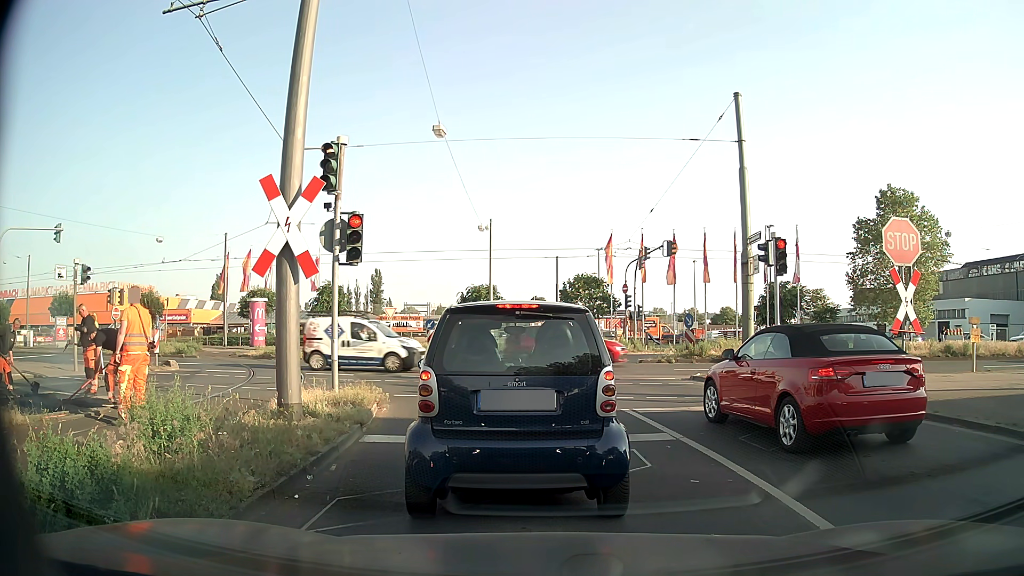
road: secondary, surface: asphalt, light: Day
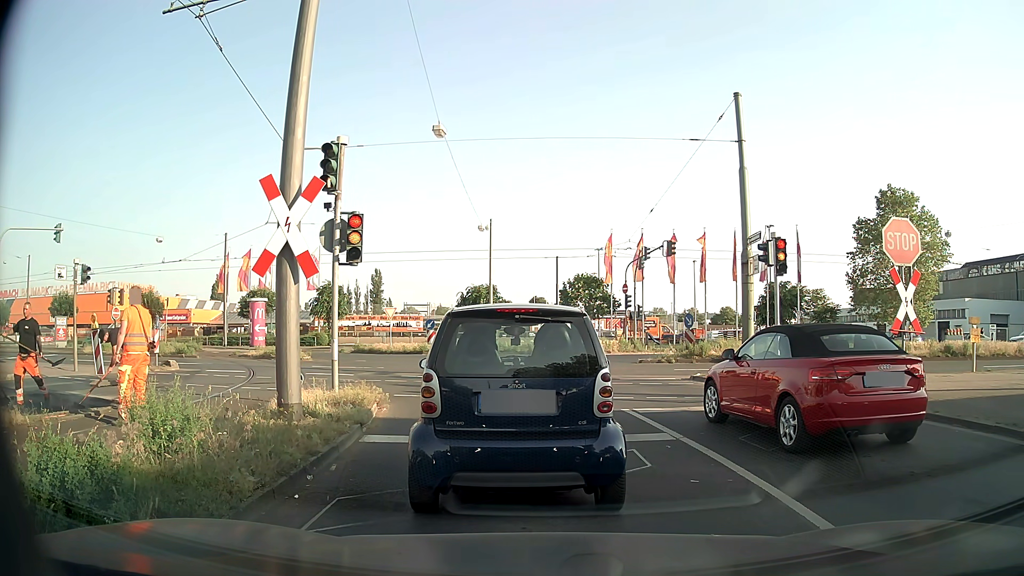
(0.0, 0.0) m; 0°
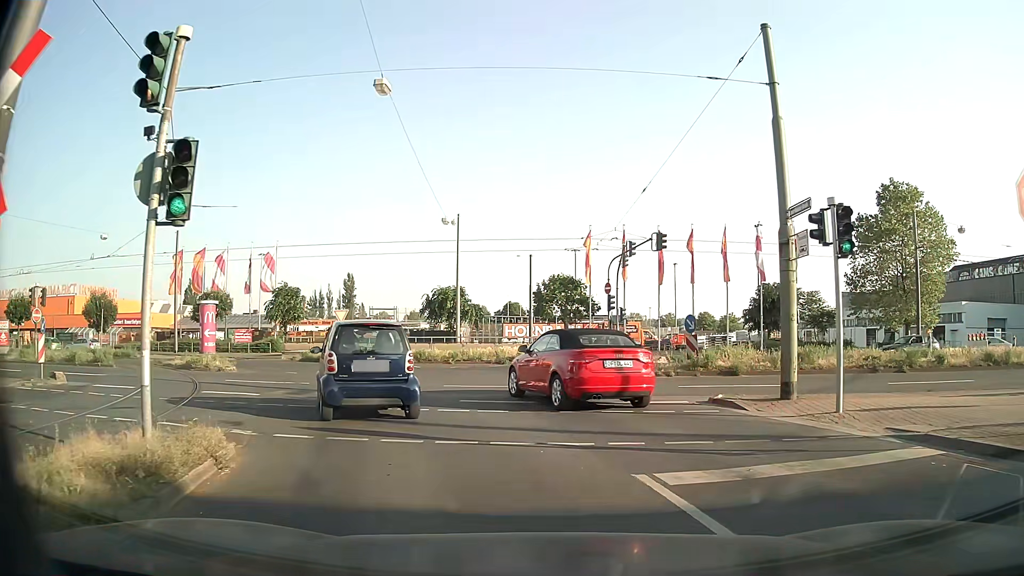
(0.0, +5.3) m; 0°
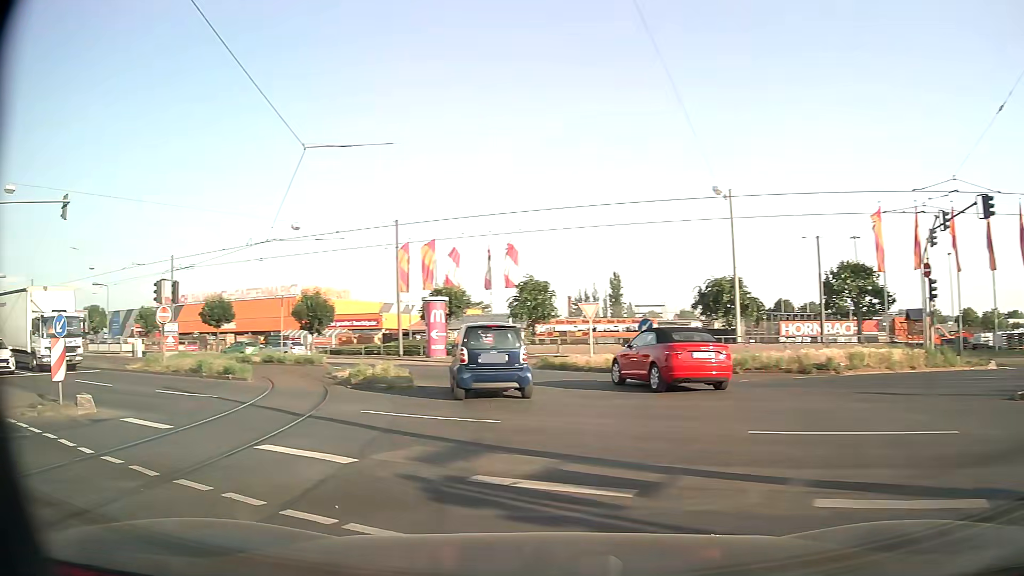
(-1.0, +8.3) m; -22°
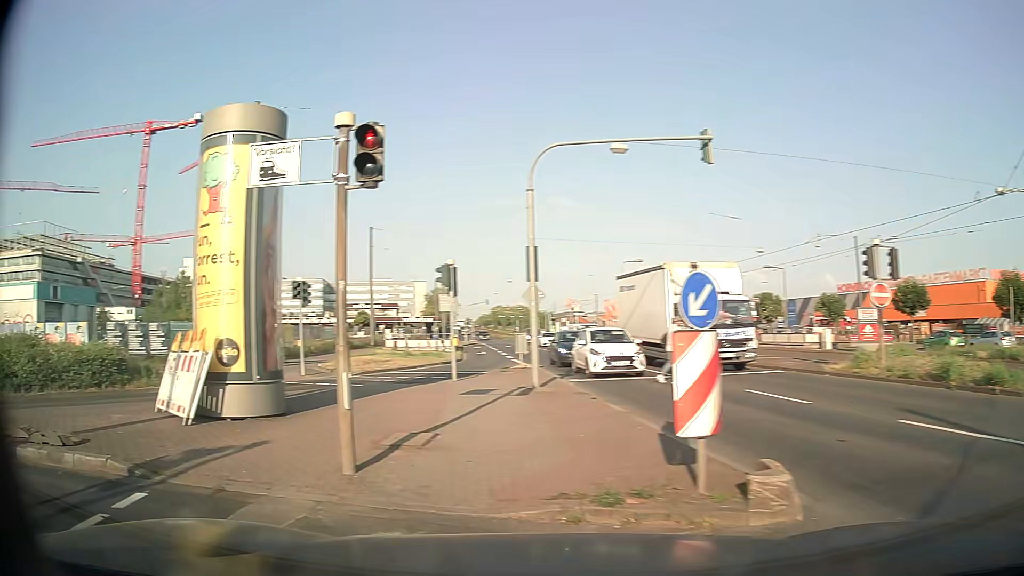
(-3.6, +6.7) m; -58°
